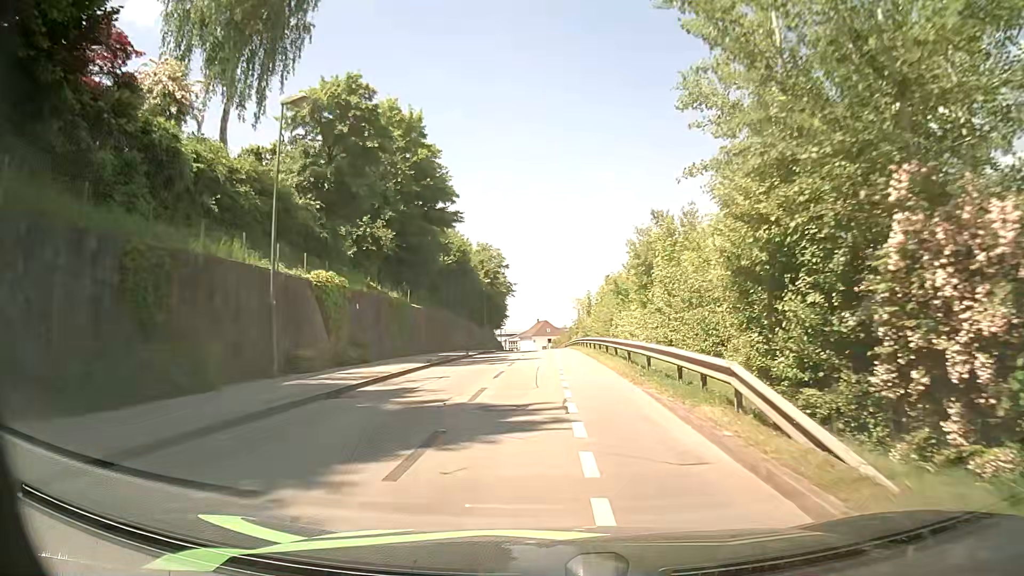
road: residential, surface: asphalt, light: Day
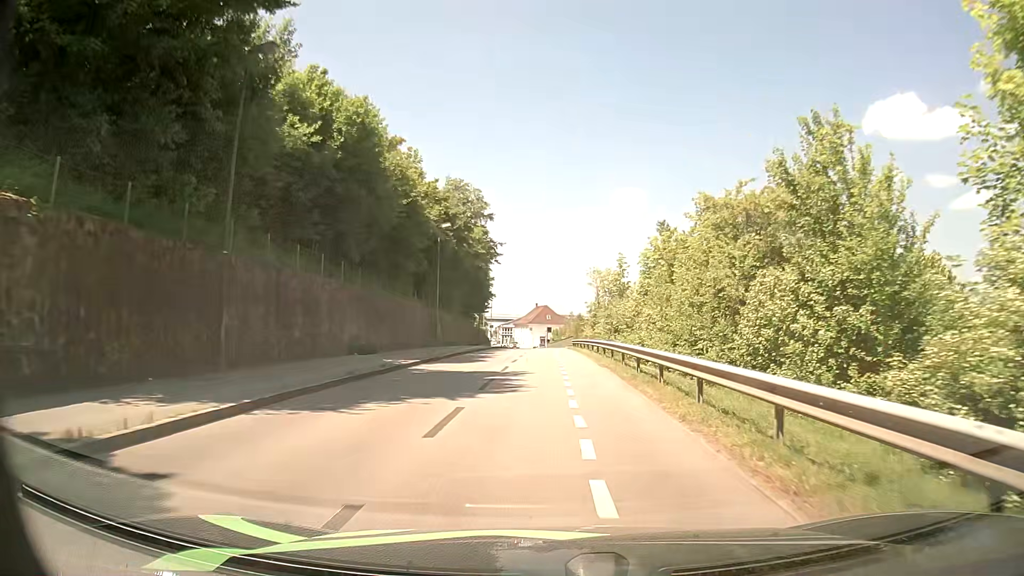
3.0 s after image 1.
(+0.3, +33.9) m; 0°
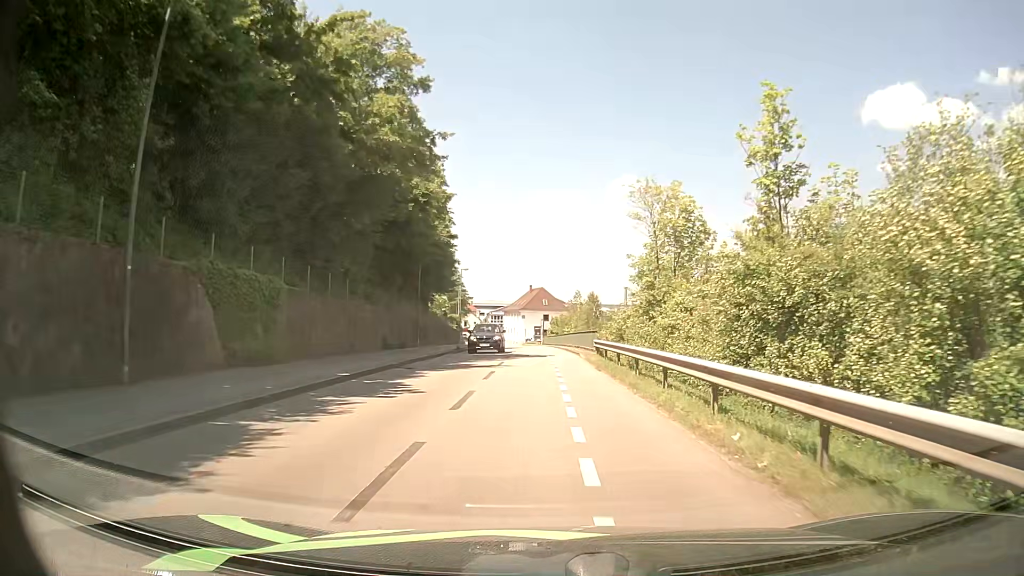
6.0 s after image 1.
(+0.1, +33.5) m; +1°
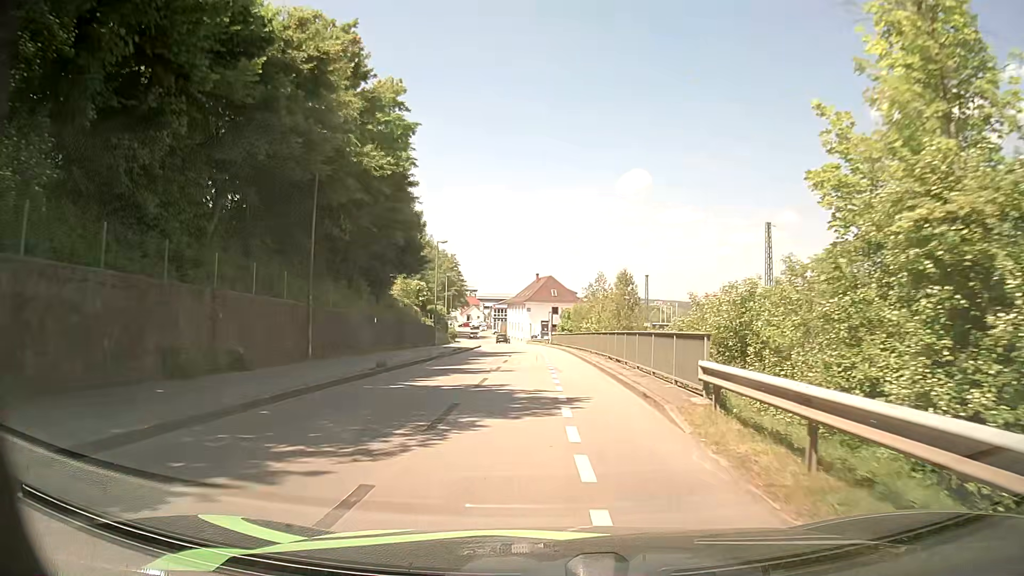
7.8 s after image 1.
(-0.3, +20.0) m; -2°
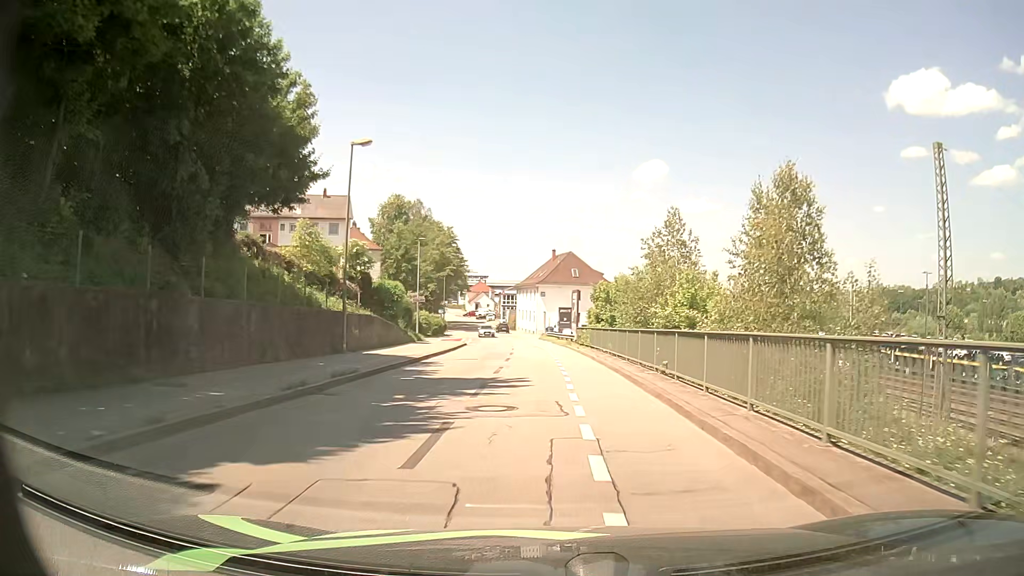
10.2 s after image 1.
(-0.2, +26.4) m; -1°
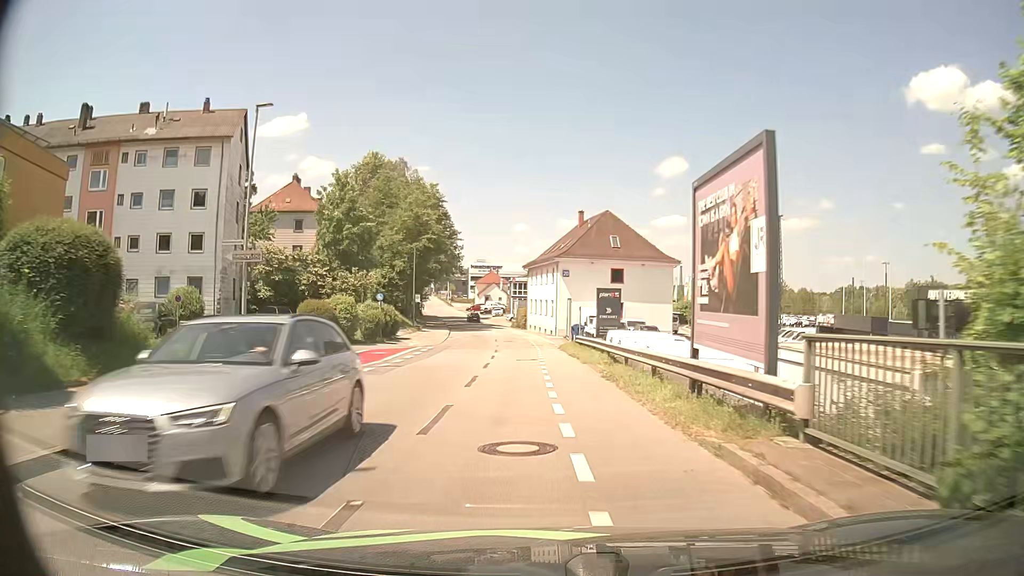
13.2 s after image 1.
(-0.3, +34.4) m; -1°
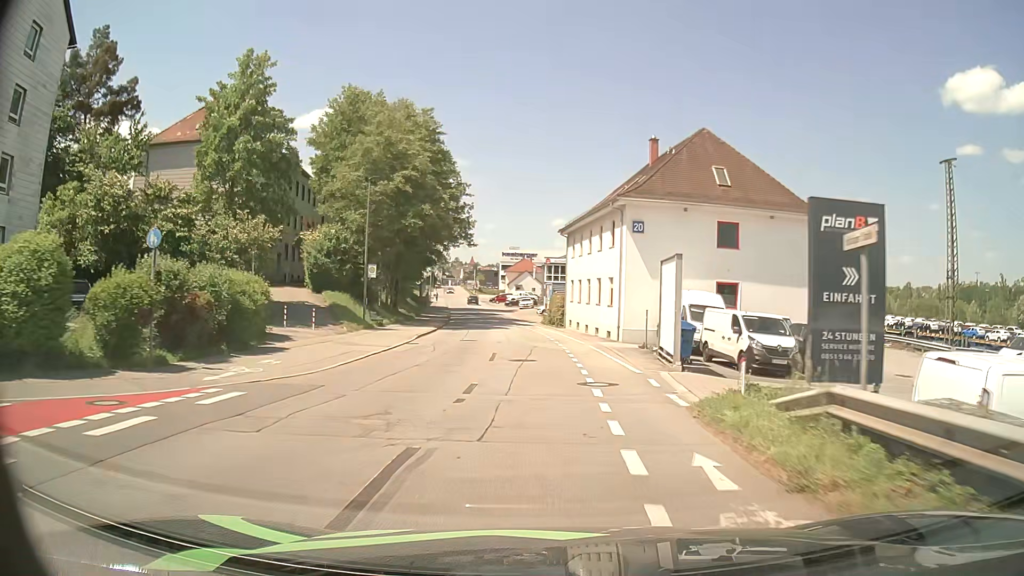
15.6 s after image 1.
(-0.8, +28.3) m; -3°
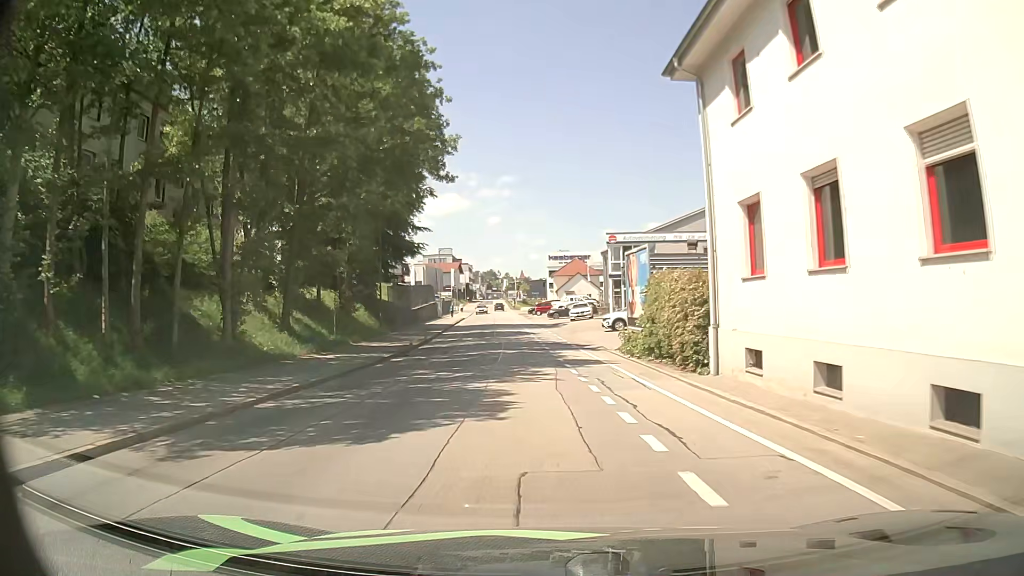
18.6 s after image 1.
(-1.2, +36.4) m; -5°
(0, +10) (-1, +20) (-1, +30) (-2, +40) (-2, +50) (-3, +60) (-4, +70) (-5, +80) (-5, +90) (-6, +100) m
